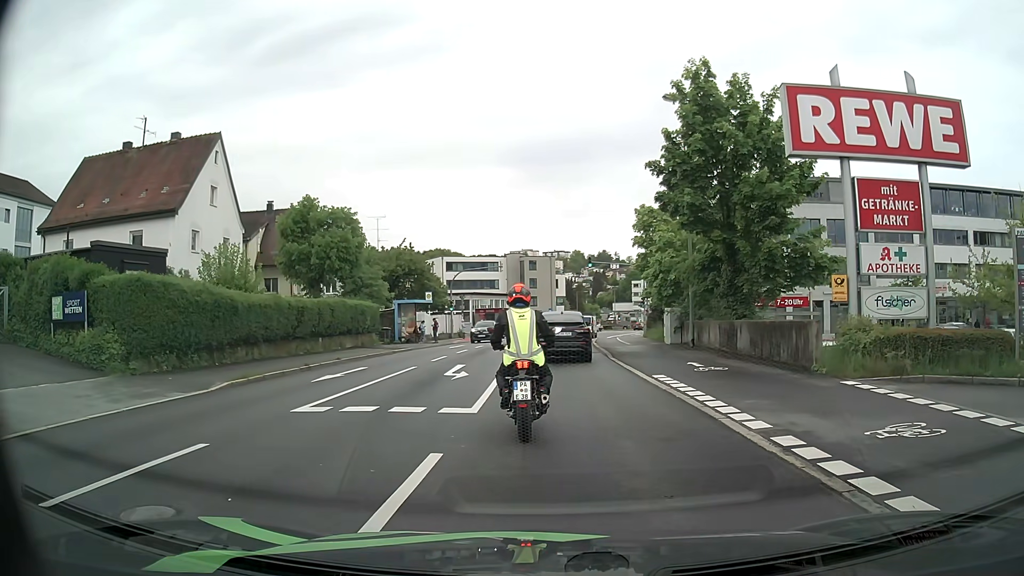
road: tertiary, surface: asphalt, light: Day
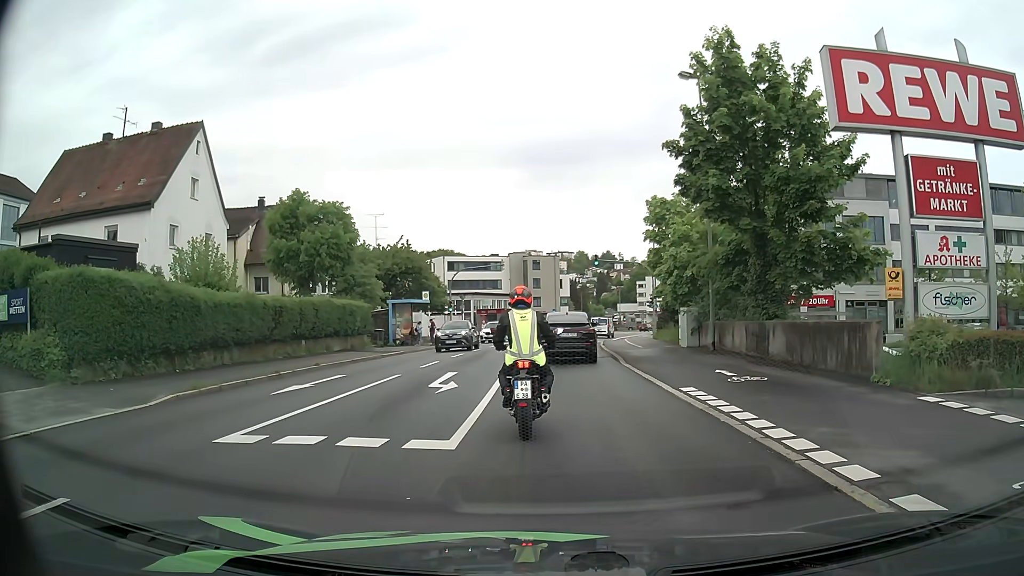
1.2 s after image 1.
(0.0, +2.7) m; 0°
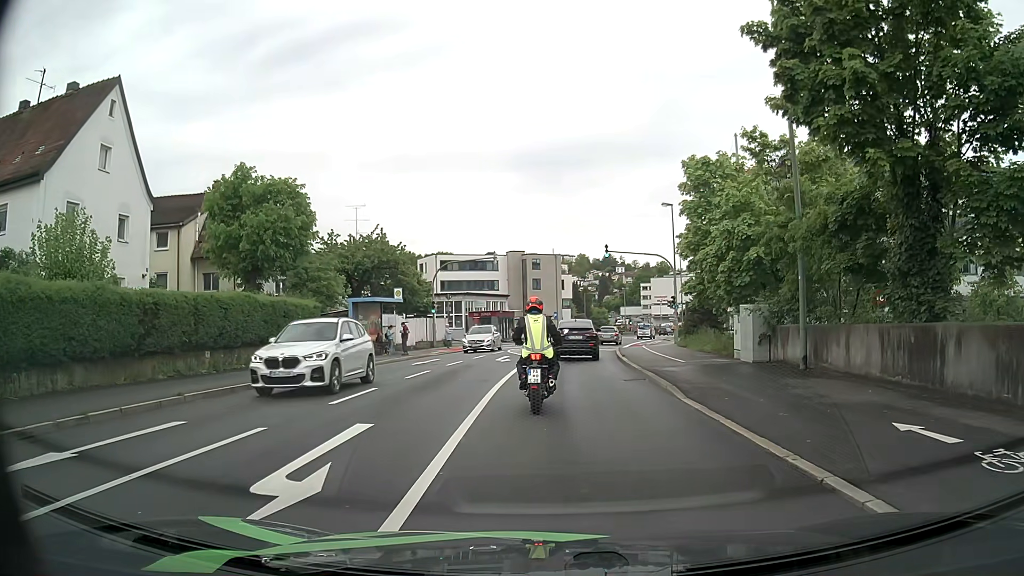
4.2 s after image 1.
(0.0, +9.0) m; -1°
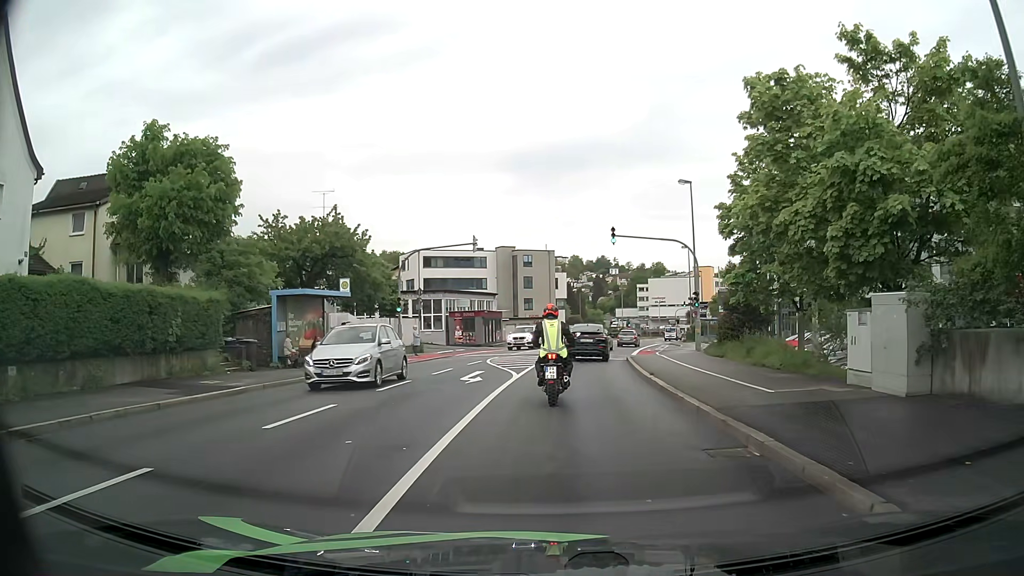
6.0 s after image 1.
(+0.1, +9.0) m; +1°
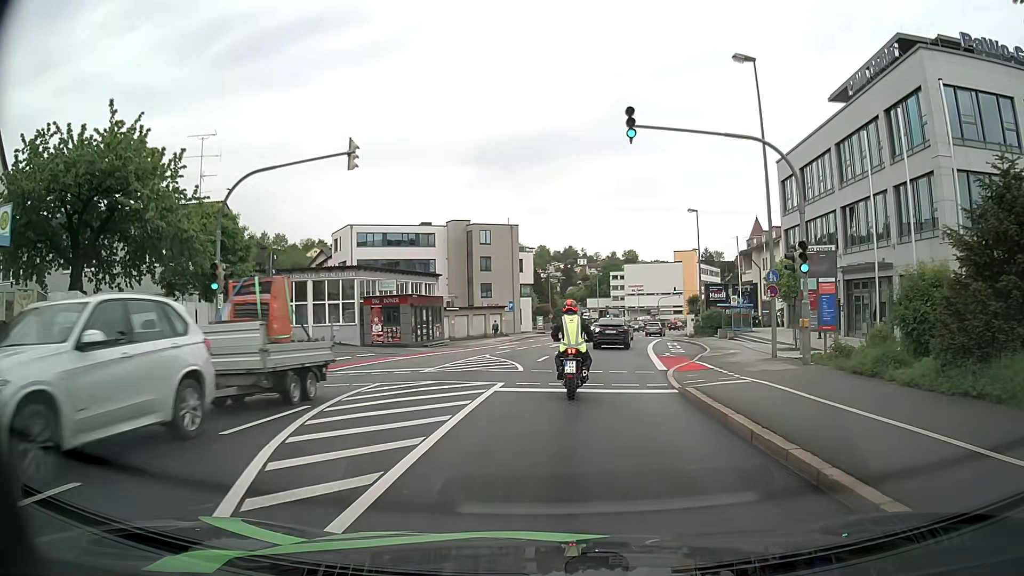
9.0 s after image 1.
(+0.4, +19.0) m; +3°
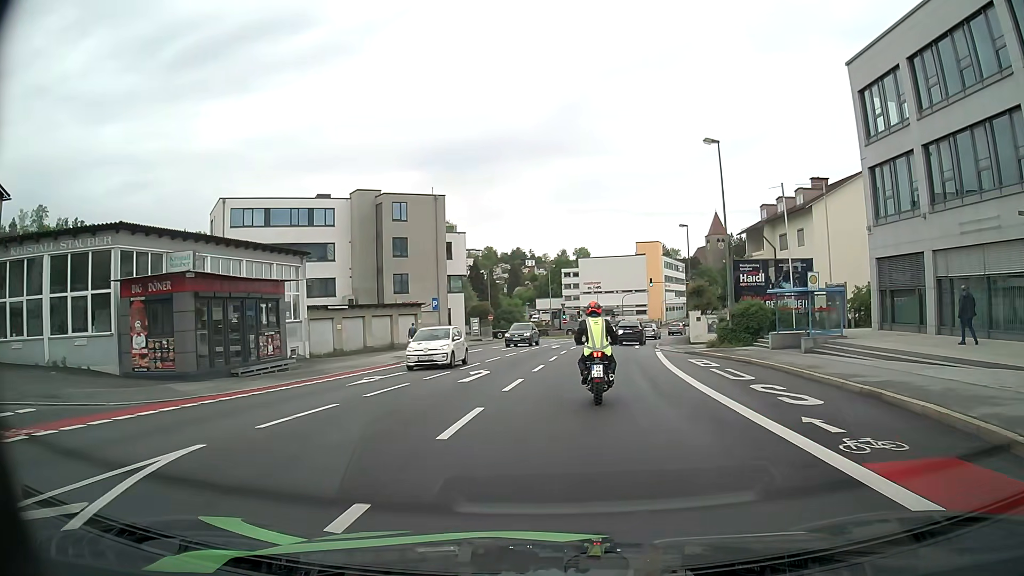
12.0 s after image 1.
(+0.7, +21.6) m; +4°
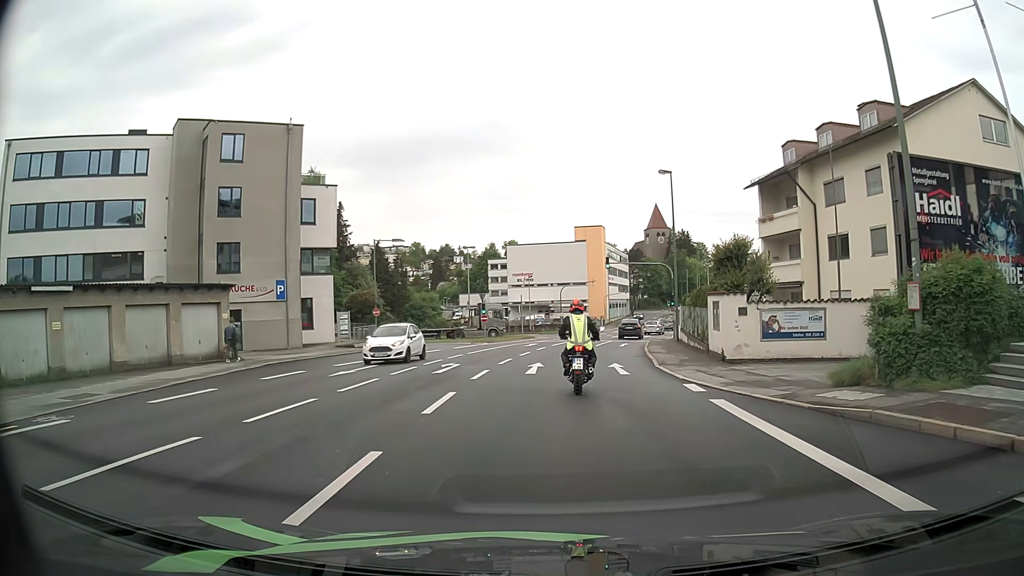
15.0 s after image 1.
(+1.2, +22.0) m; +6°
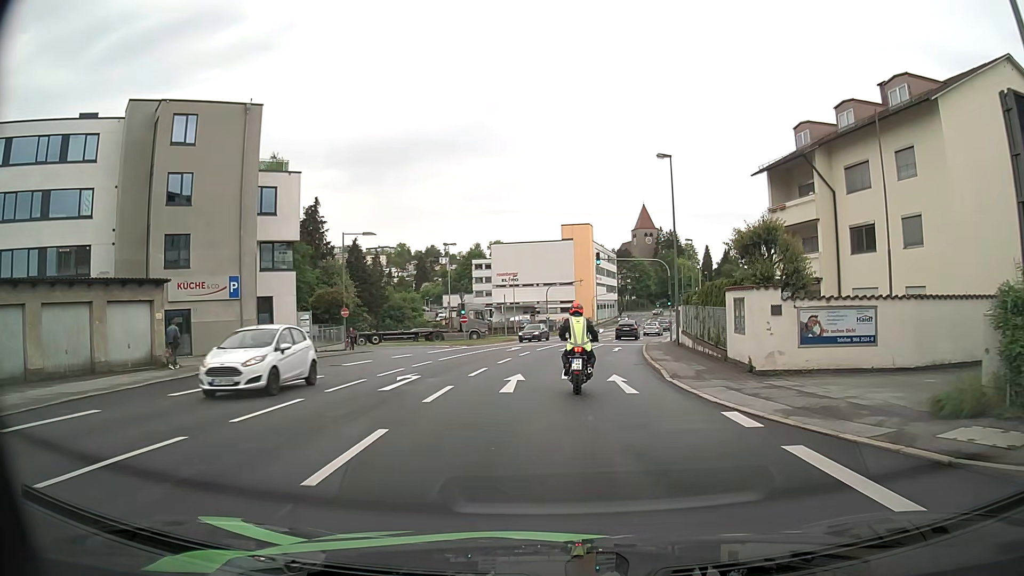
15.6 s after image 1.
(+0.1, +4.5) m; +1°
(0, +10) (+1, +20) (+3, +30) (+4, +40) (+6, +50) (+9, +59) (+11, +69) (+15, +78) (+18, +88) (+20, +98) m
